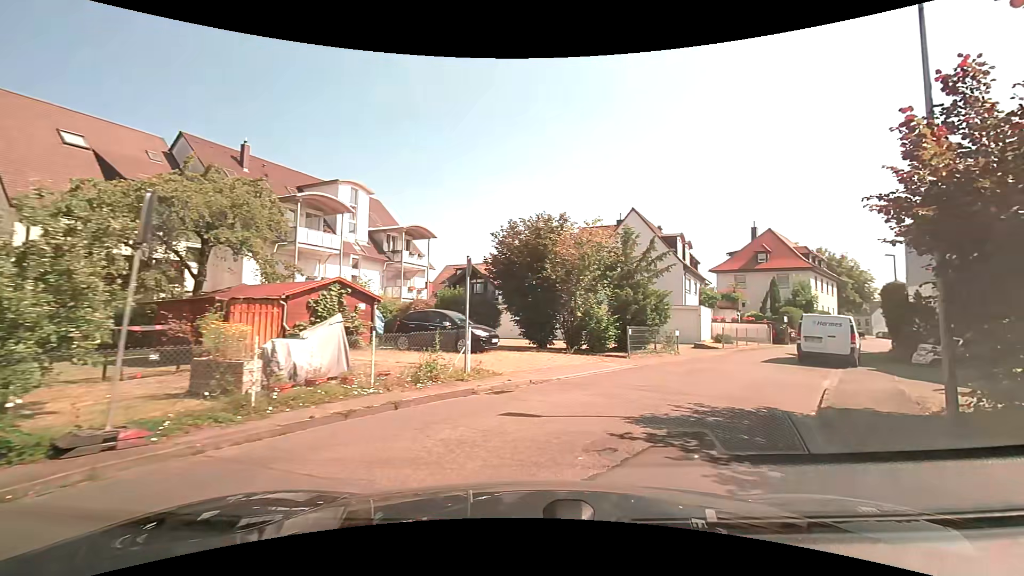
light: Day
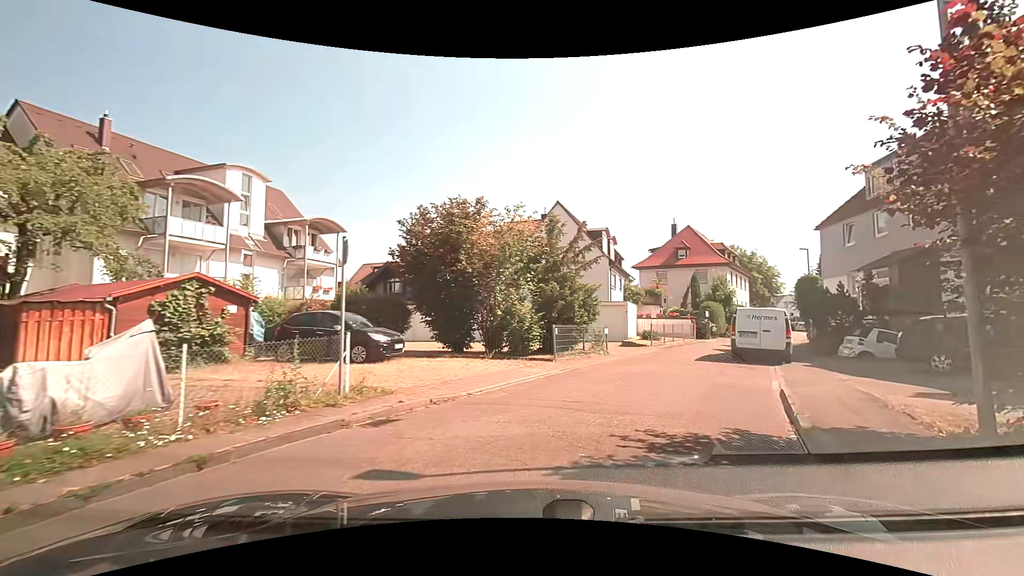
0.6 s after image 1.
(+0.2, +2.7) m; +9°
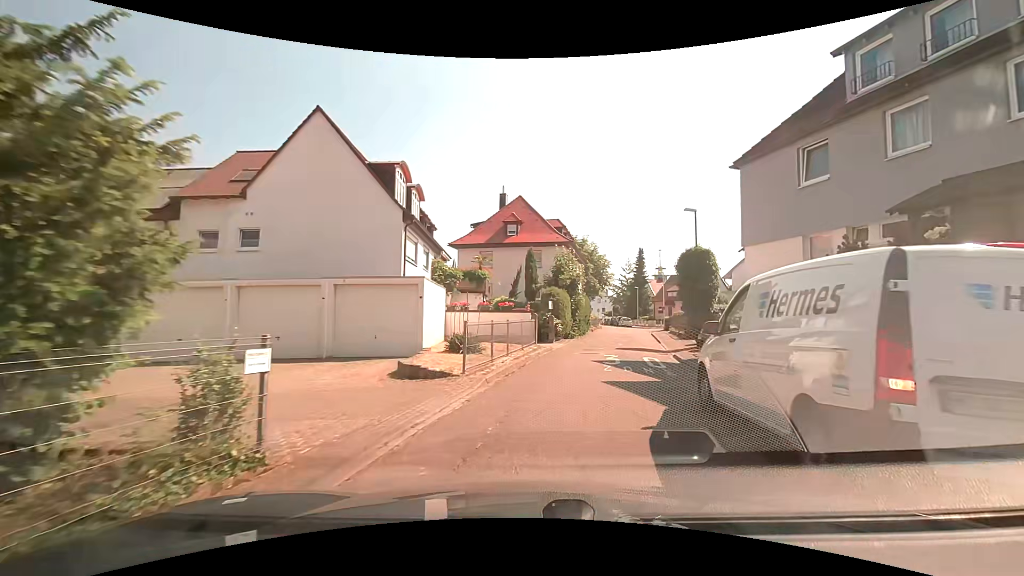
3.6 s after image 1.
(+3.0, +15.6) m; +19°
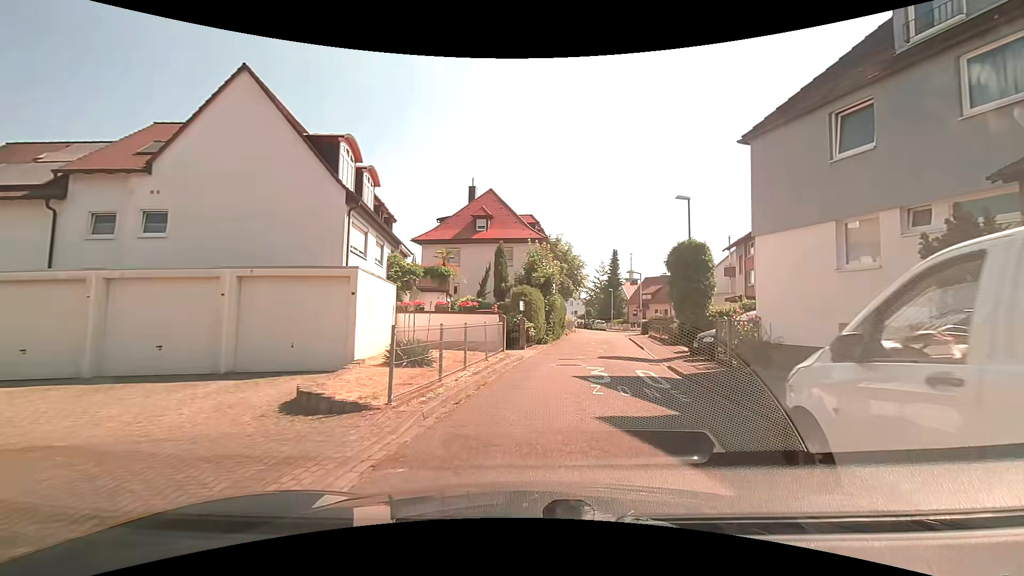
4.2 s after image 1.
(+0.1, +3.4) m; +4°
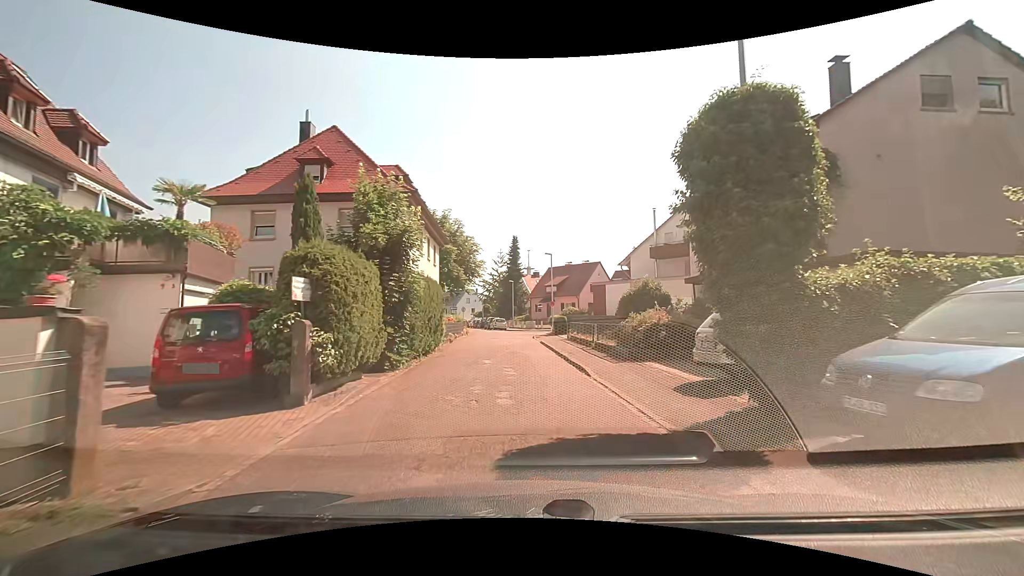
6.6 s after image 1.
(+1.5, +13.8) m; +10°
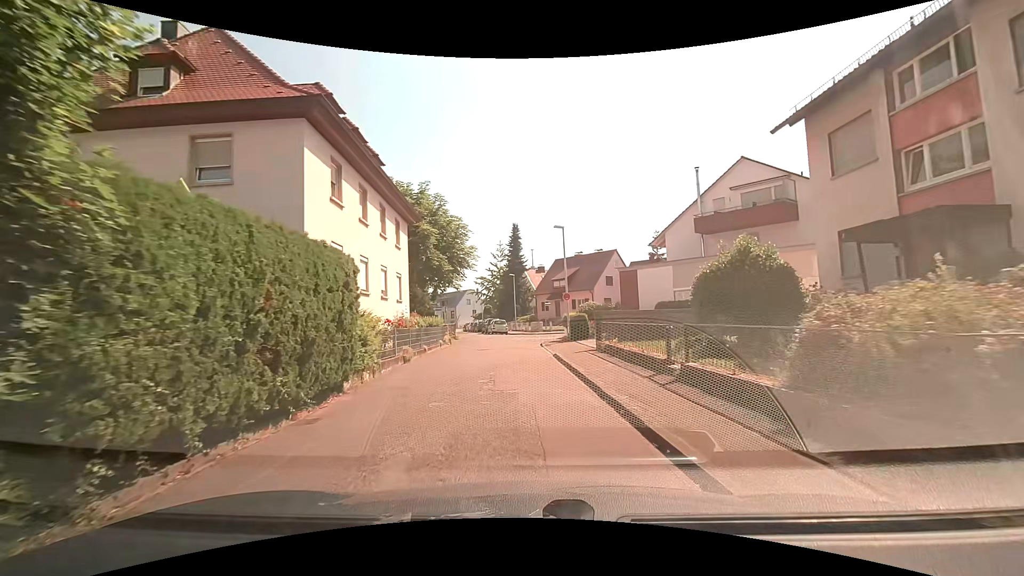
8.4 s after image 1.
(+0.2, +11.2) m; 0°
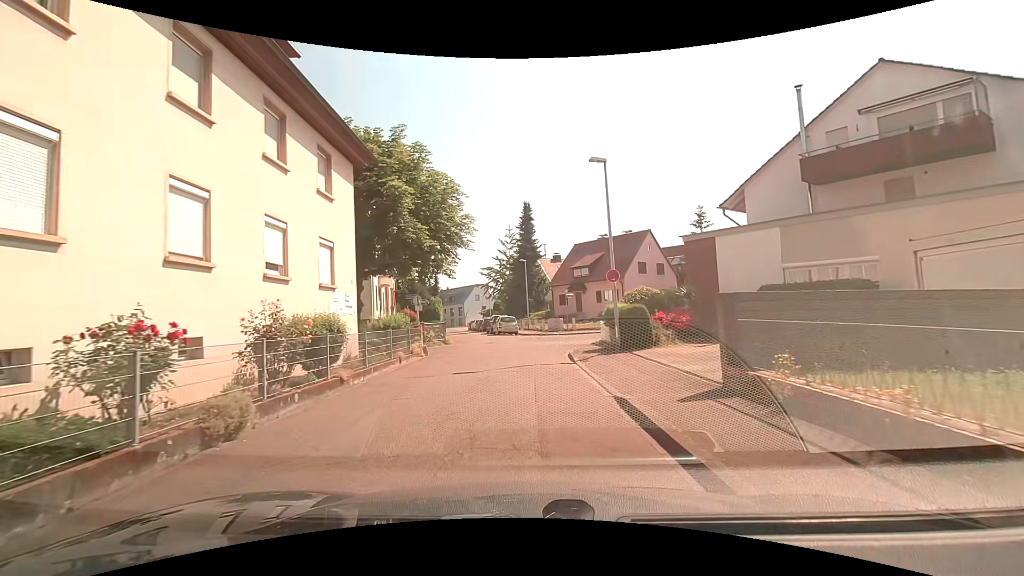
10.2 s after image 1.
(-0.3, +10.9) m; -2°
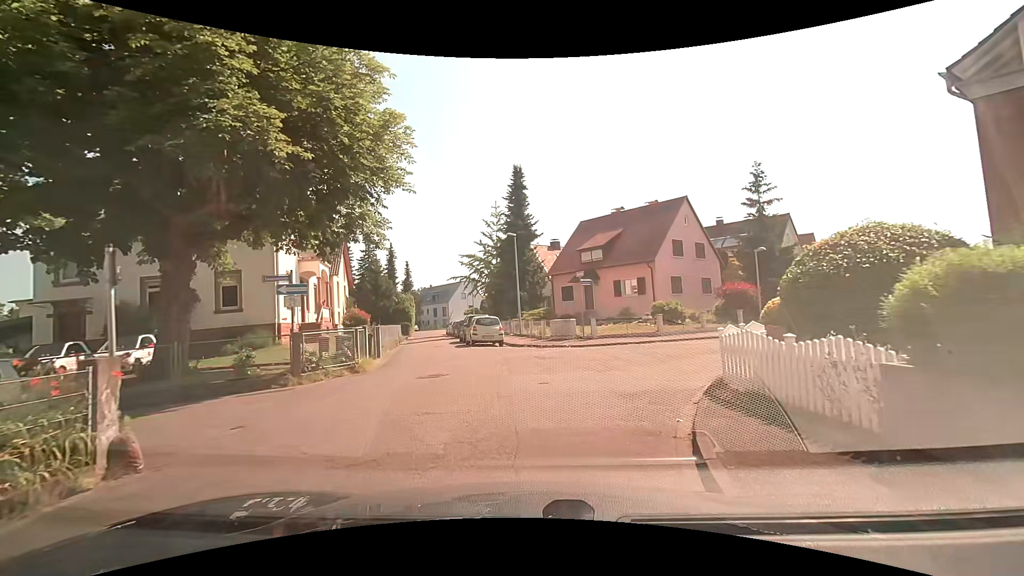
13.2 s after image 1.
(-0.1, +14.1) m; +1°
